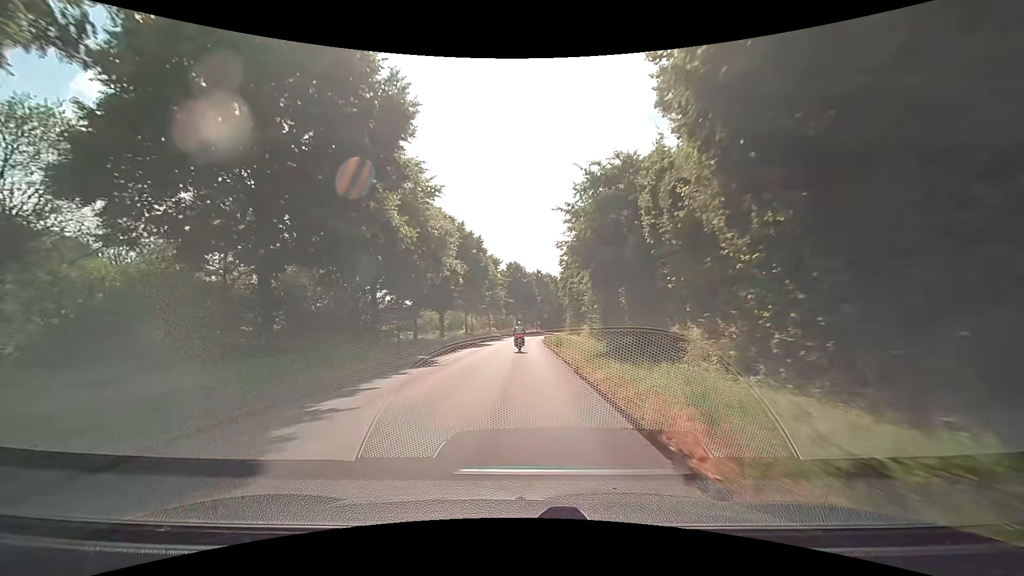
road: unclassified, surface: asphalt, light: Day
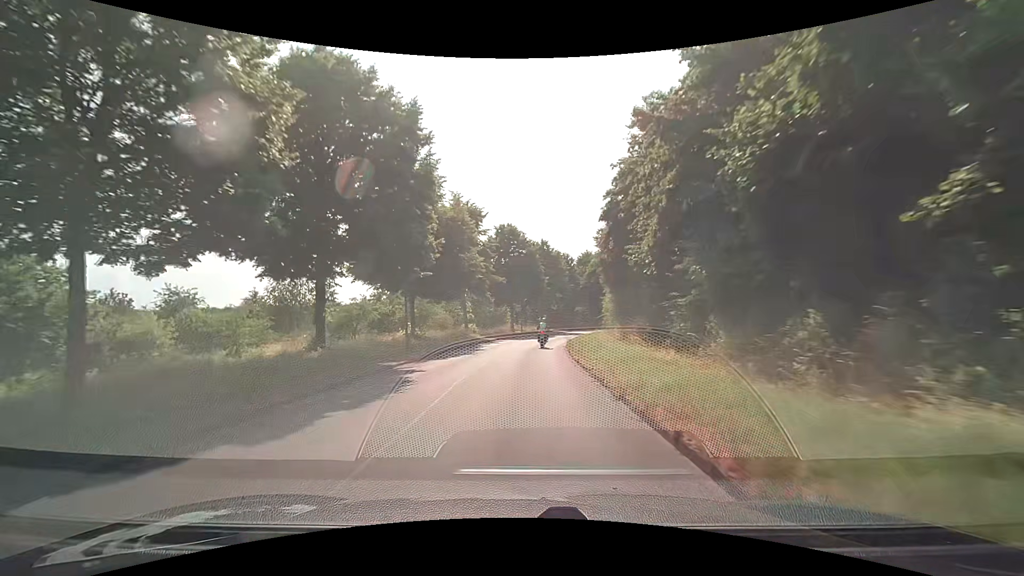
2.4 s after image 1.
(+0.1, +30.9) m; 0°
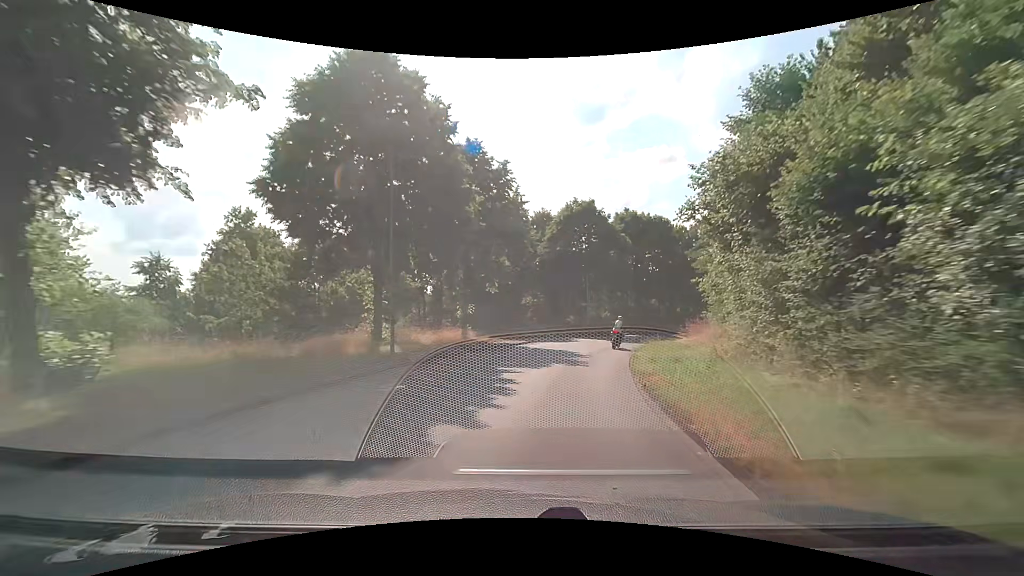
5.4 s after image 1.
(+1.9, +37.9) m; +8°
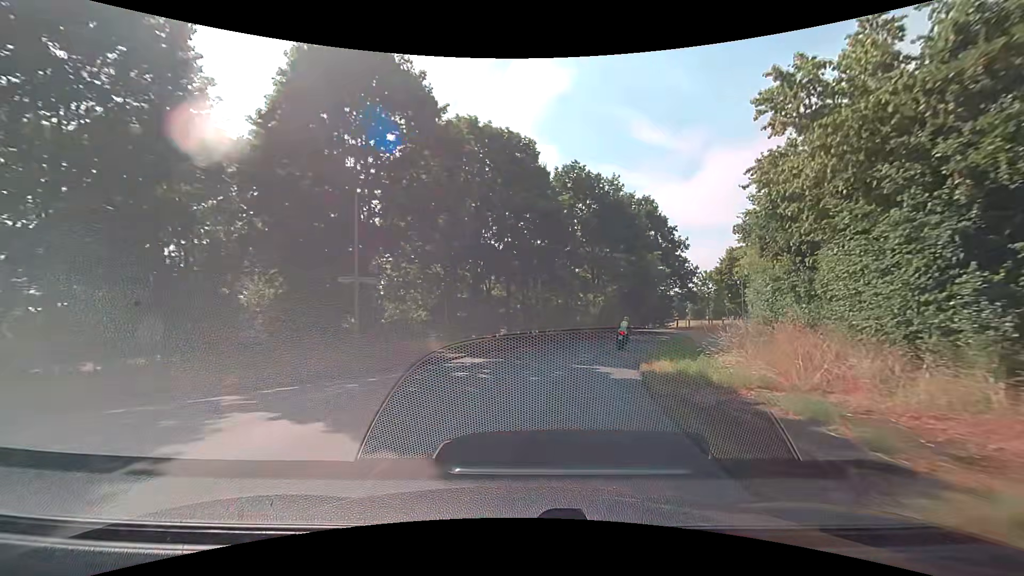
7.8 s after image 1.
(+4.6, +28.5) m; +20°
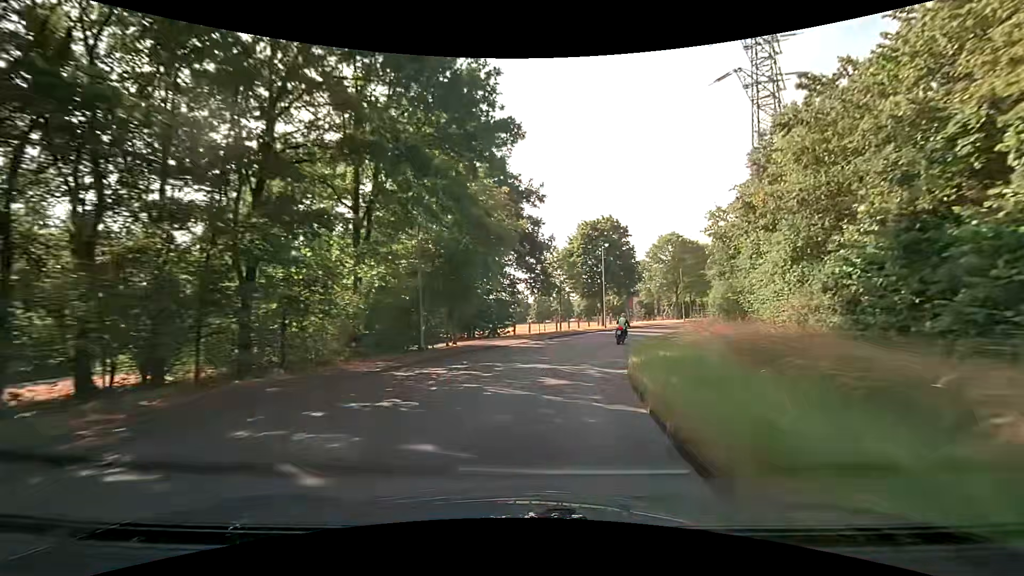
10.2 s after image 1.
(+5.0, +27.6) m; +20°
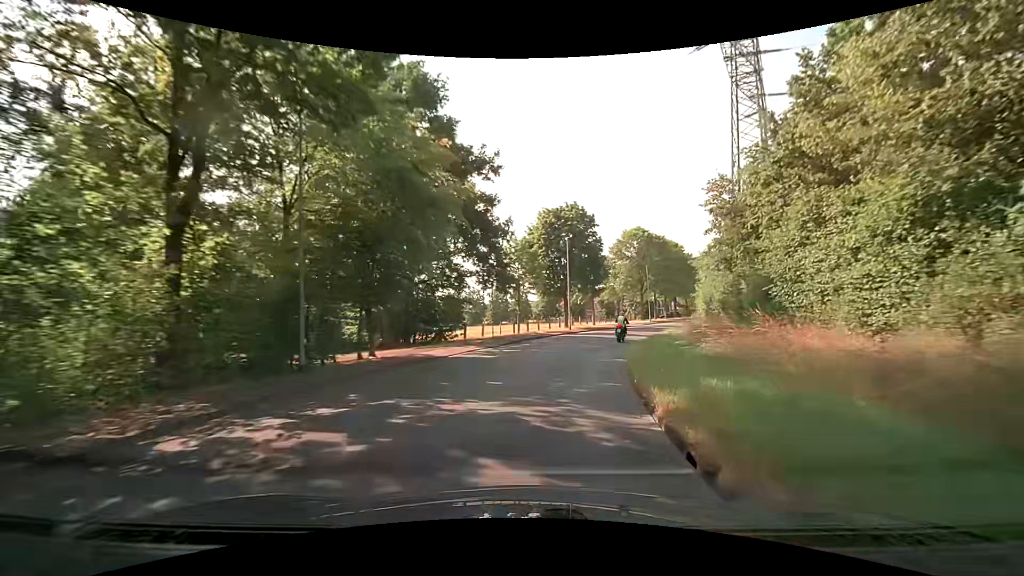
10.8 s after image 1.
(+0.3, +7.0) m; +5°
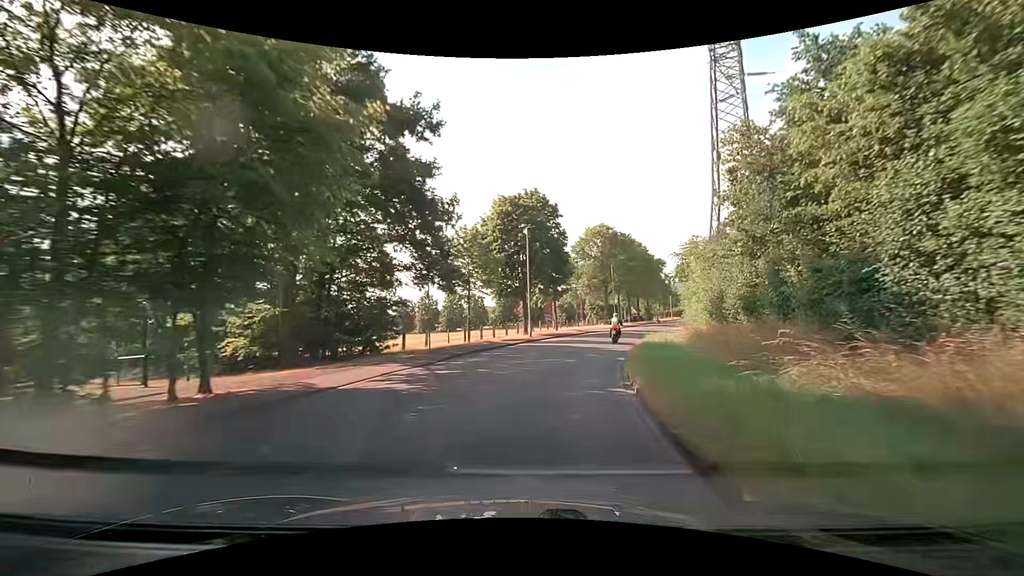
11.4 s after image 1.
(+0.3, +6.9) m; +5°
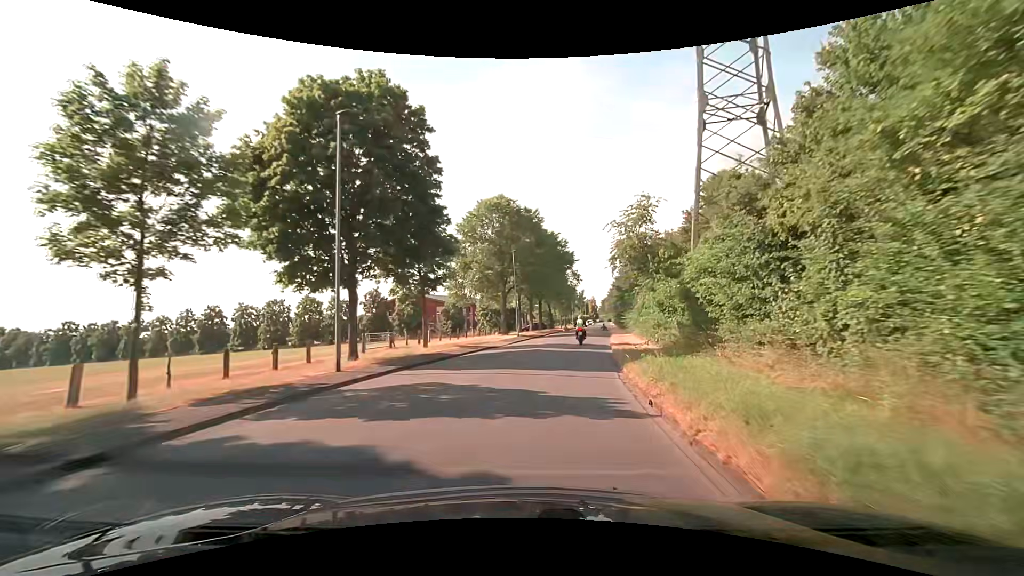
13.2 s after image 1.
(+2.3, +20.0) m; +12°
(0, +10) (+2, +20) (+3, +30) (+5, +40) (+7, +49) (+8, +59) (+9, +69) (+11, +79) (+13, +89) (+15, +99) m
